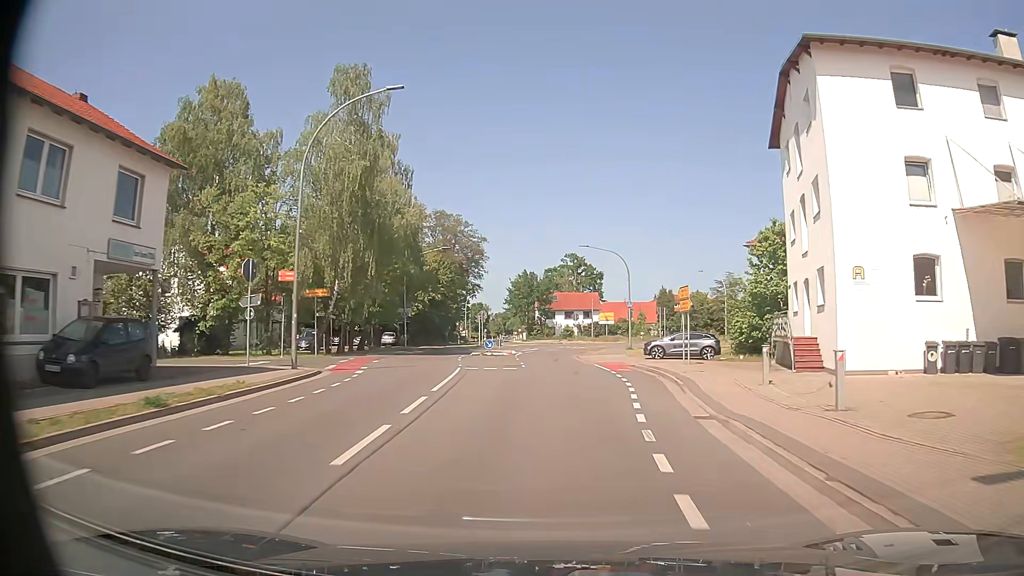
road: secondary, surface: asphalt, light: Day
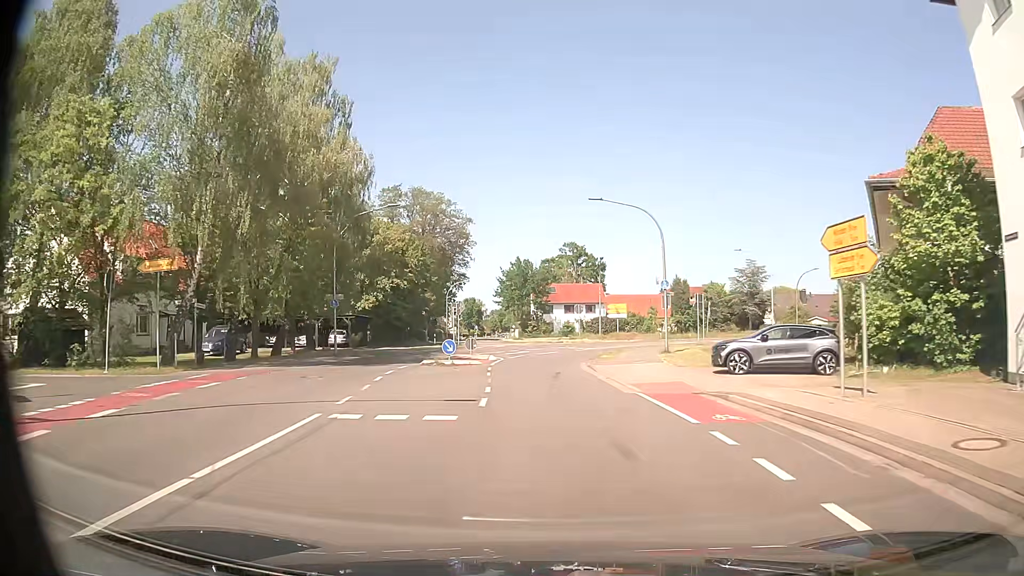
(+0.1, +16.1) m; 0°
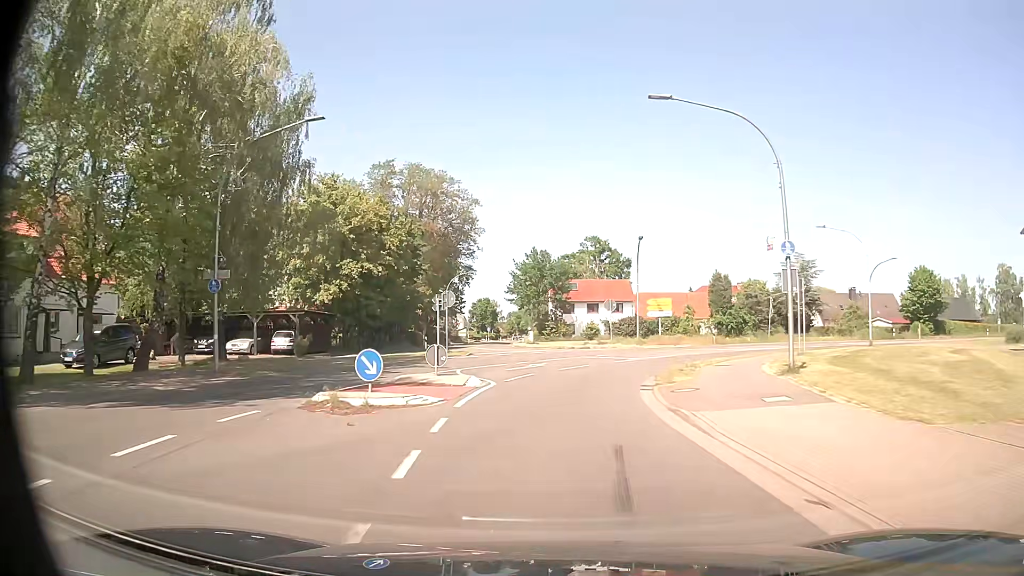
(-0.1, +14.8) m; -1°
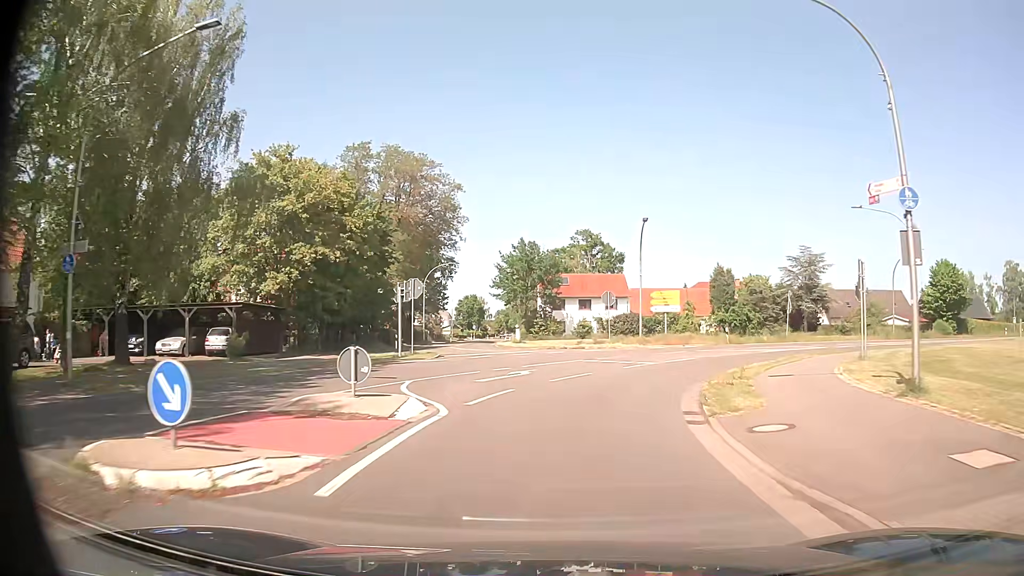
(0.0, +7.0) m; +1°
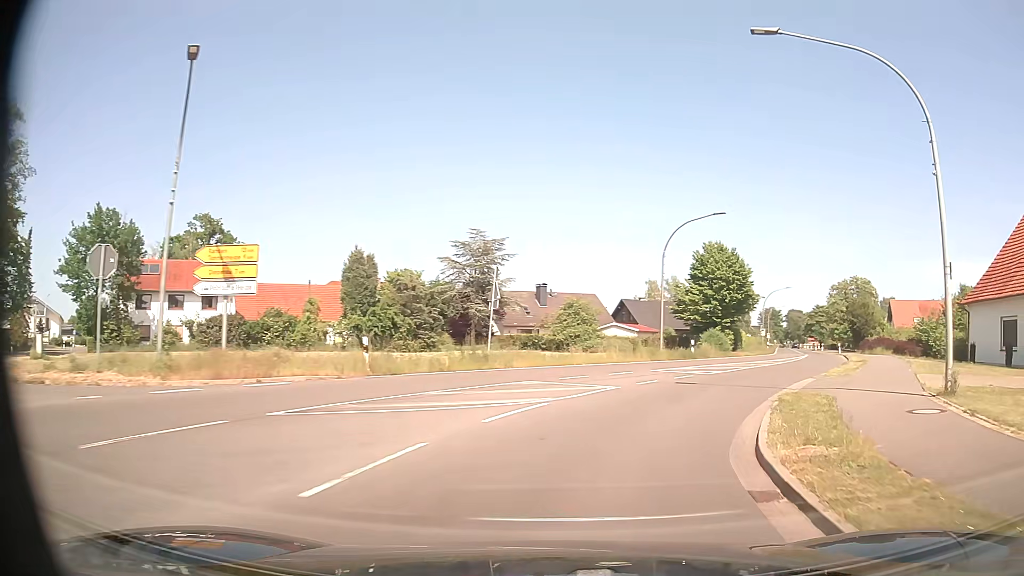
(+5.8, +25.4) m; +30°
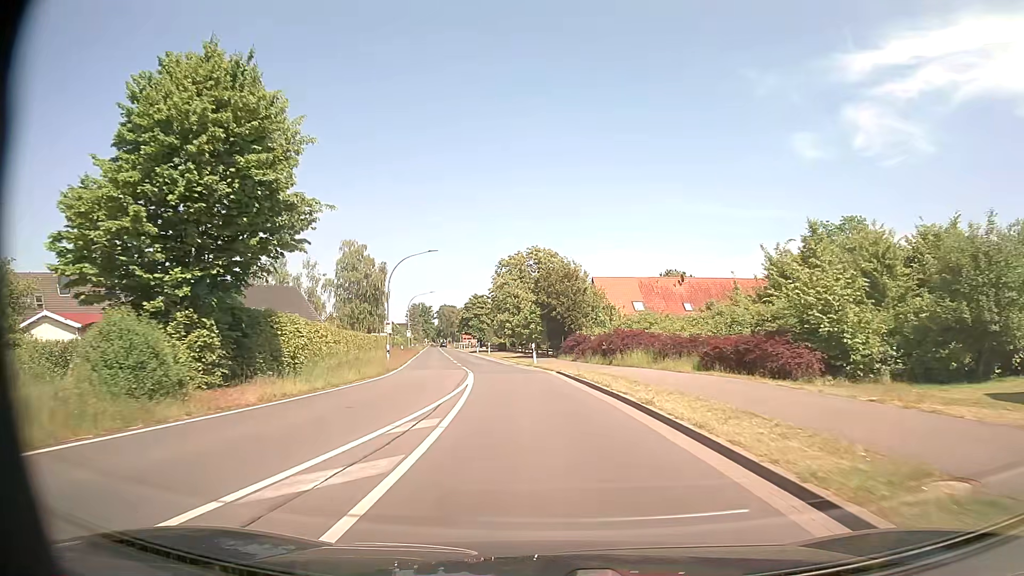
(+12.0, +32.2) m; +29°
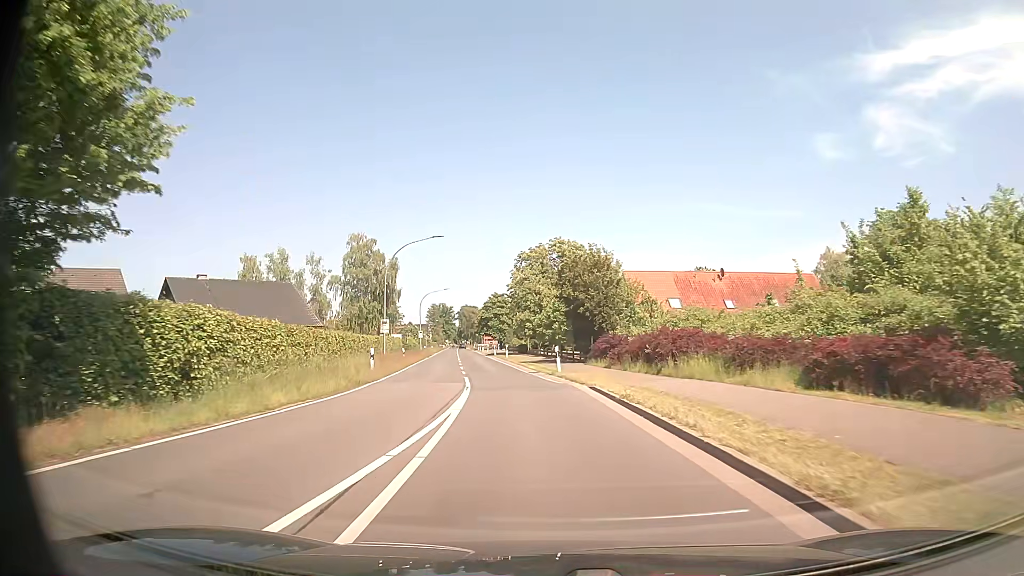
(-0.1, +7.6) m; -2°
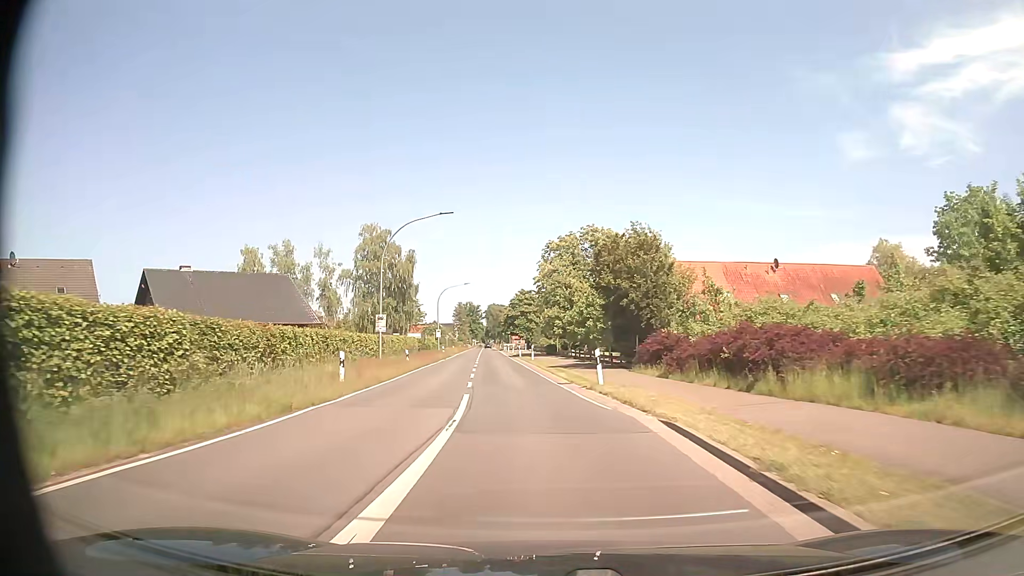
(-0.2, +7.8) m; -2°
(0, +10) (-1, +20) (-2, +30) (-3, +40) (-3, +50) (-4, +60) (-5, +70) (-6, +80) (-7, +90) (-8, +100) m
